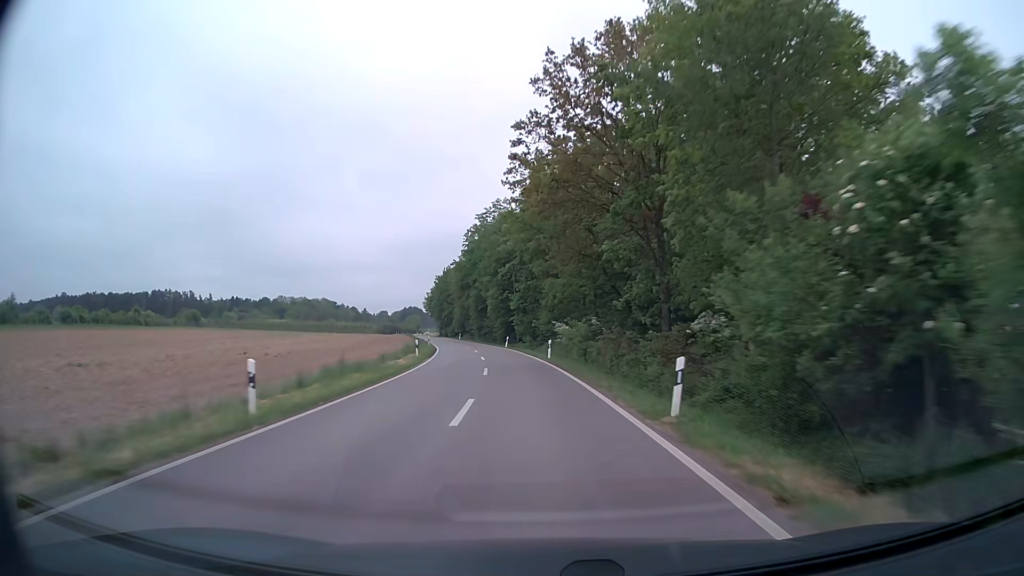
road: unclassified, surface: asphalt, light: Day
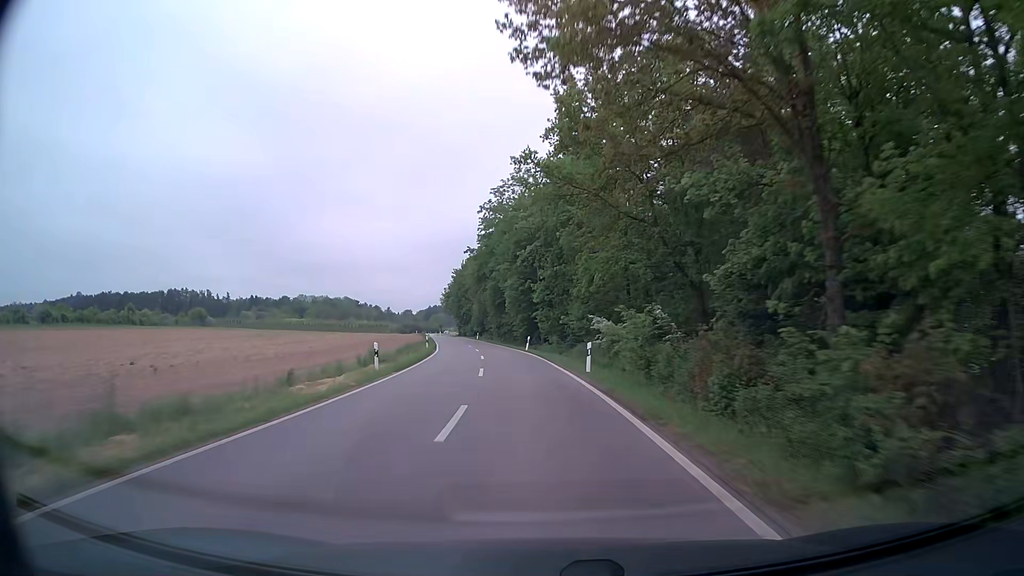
(-0.3, +13.7) m; -2°
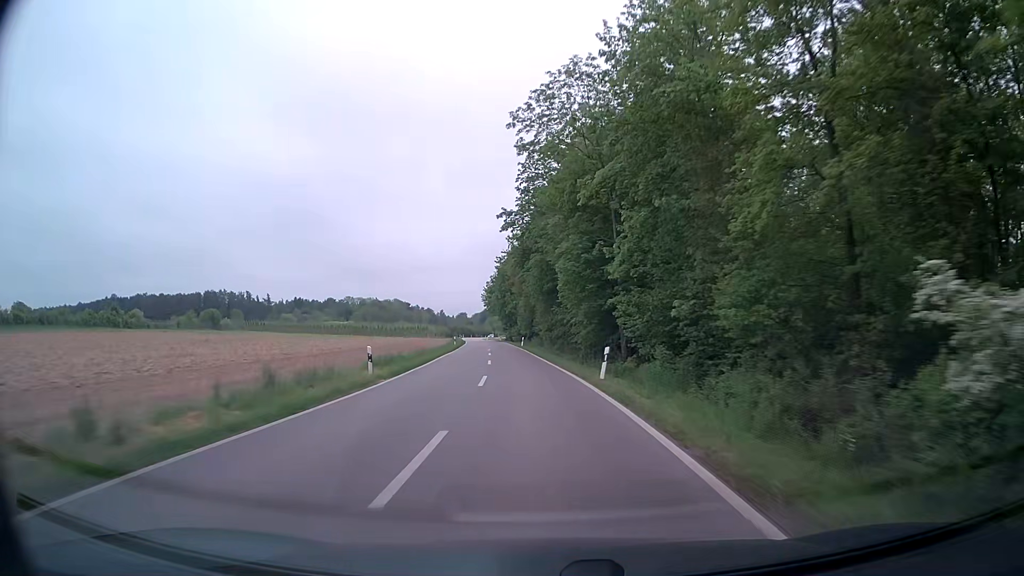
(-1.1, +27.3) m; -5°
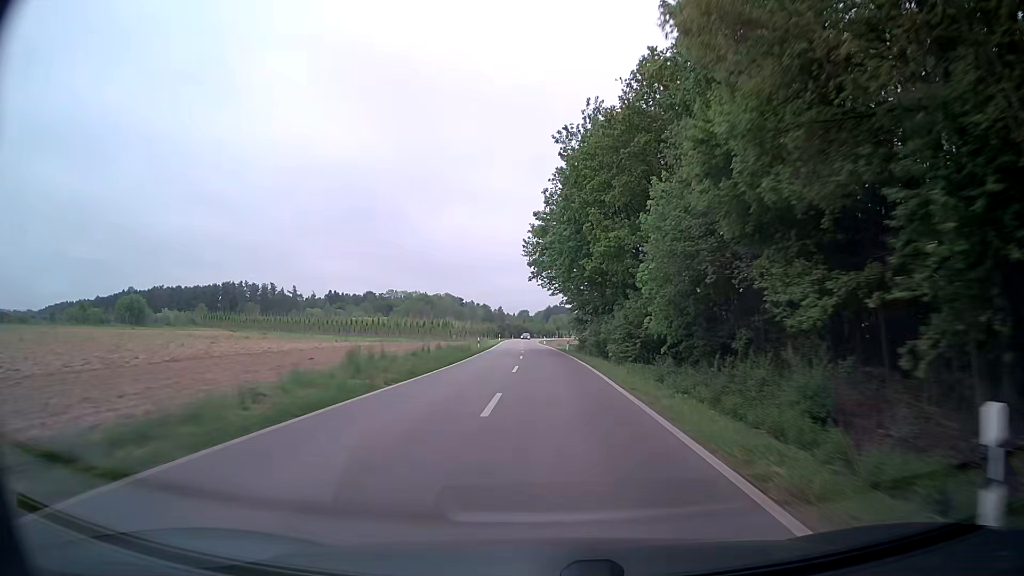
(-4.8, +67.3) m; -6°
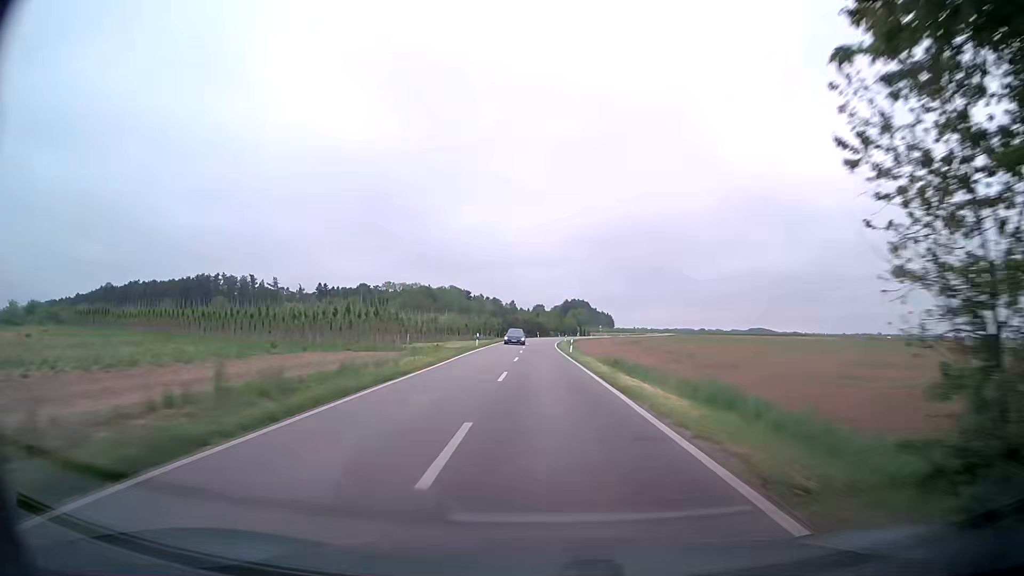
(-0.5, +53.2) m; -2°
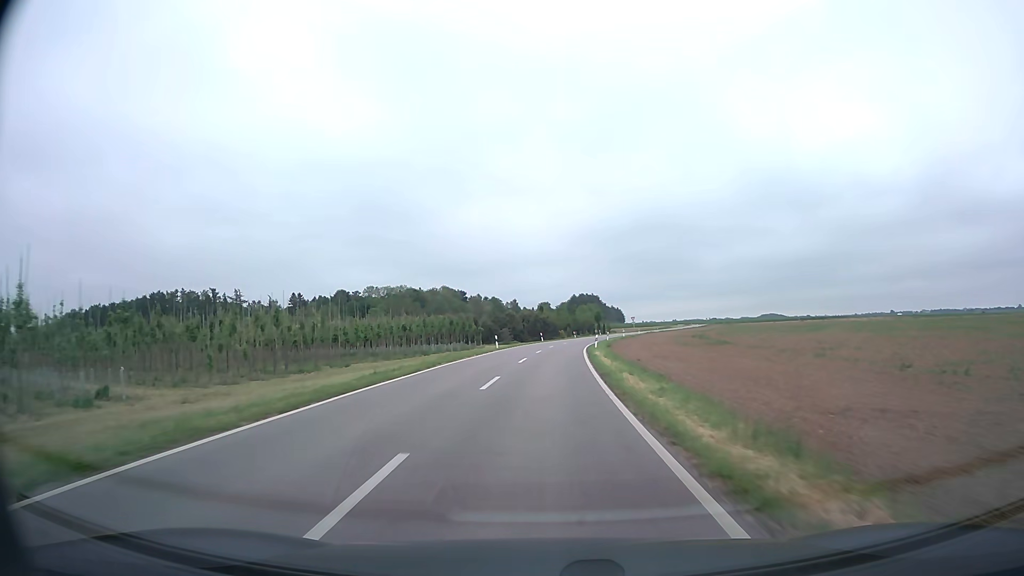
(+0.3, +50.7) m; 0°
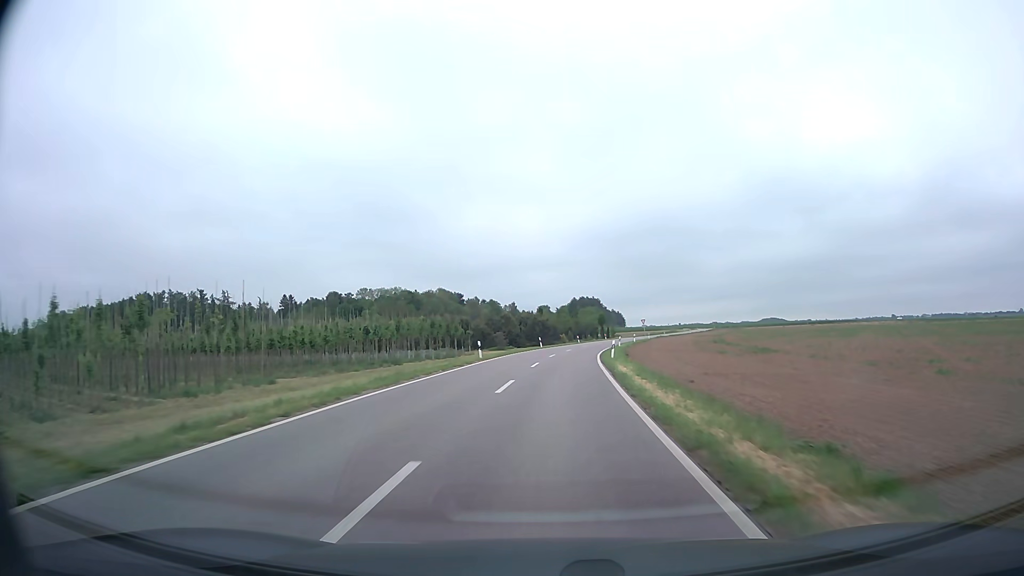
(0.0, +12.3) m; 0°
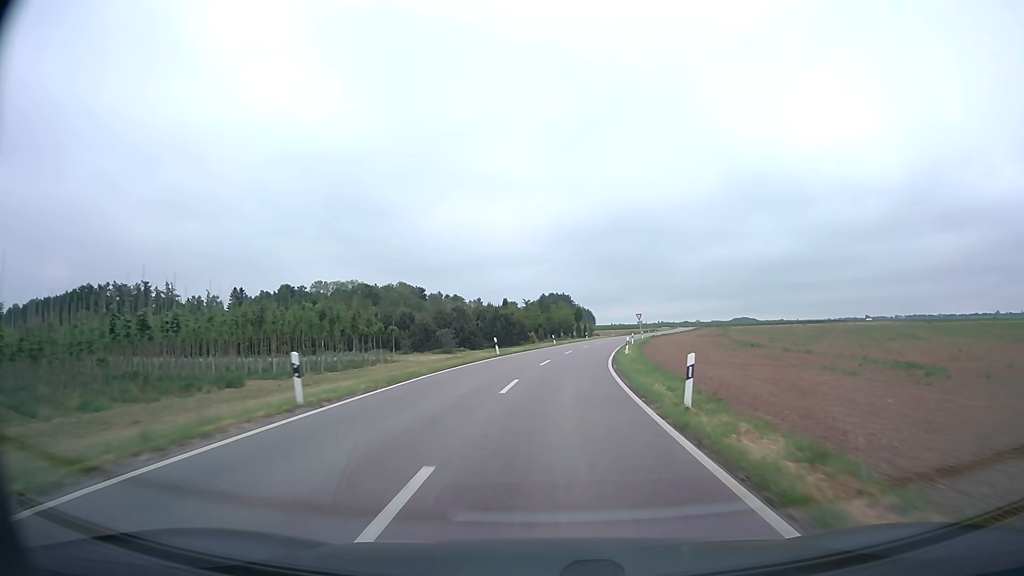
(+0.4, +24.4) m; +2°
(0, +10) (0, +20) (+1, +30) (+2, +40) (+3, +50) (+5, +60) (+7, +70) (+9, +79) (+11, +89) (+13, +99) m
